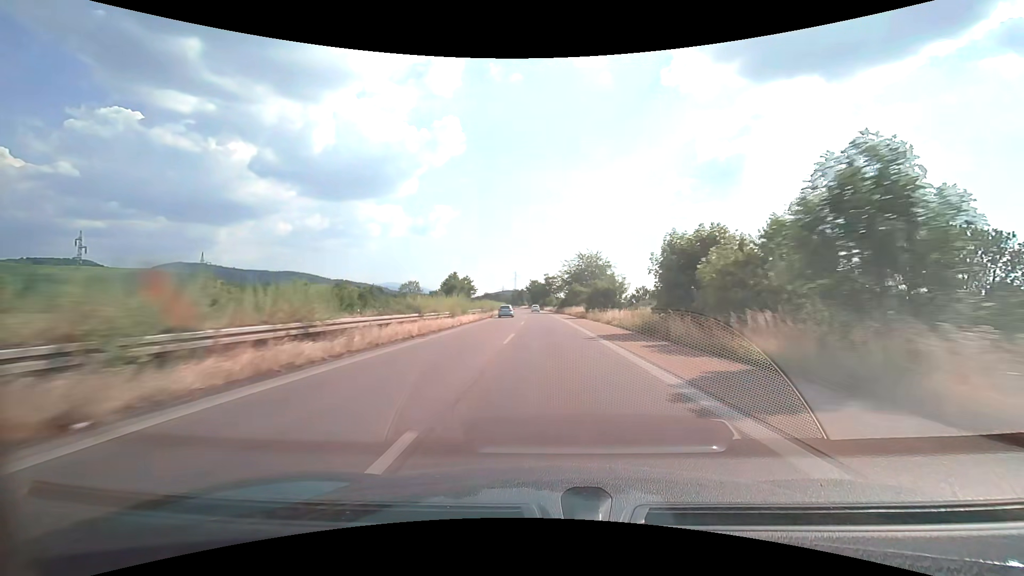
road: trunk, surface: asphalt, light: Day
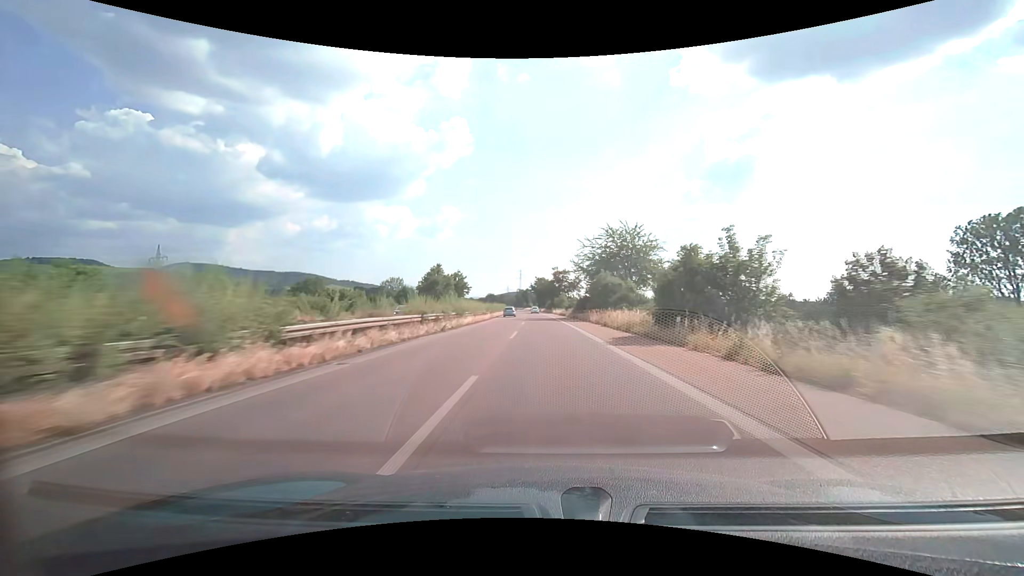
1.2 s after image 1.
(-0.3, +31.7) m; -1°
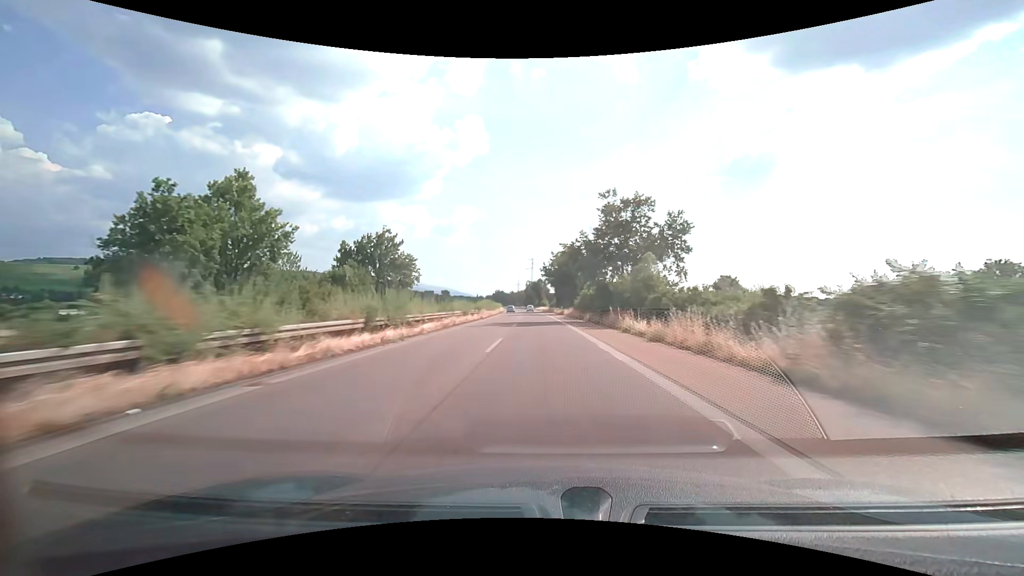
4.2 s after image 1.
(-1.2, +79.5) m; -2°
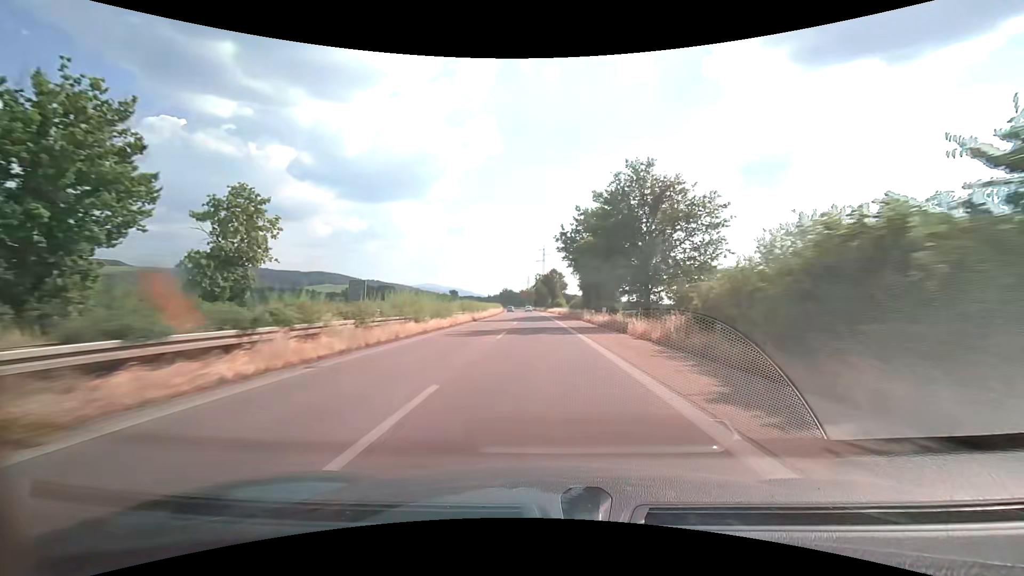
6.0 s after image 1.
(-0.6, +47.8) m; -1°
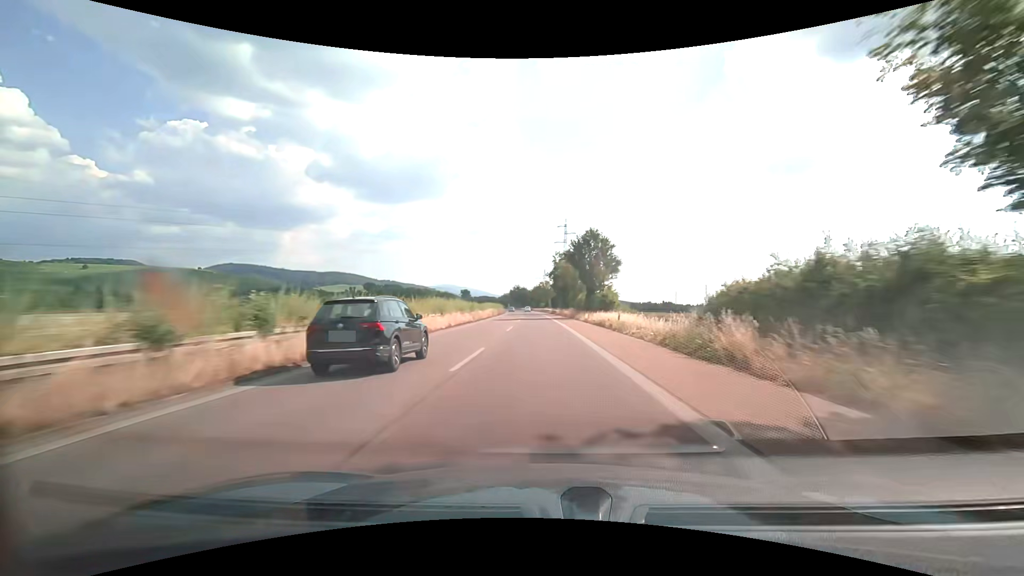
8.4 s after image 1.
(-1.2, +64.3) m; -2°
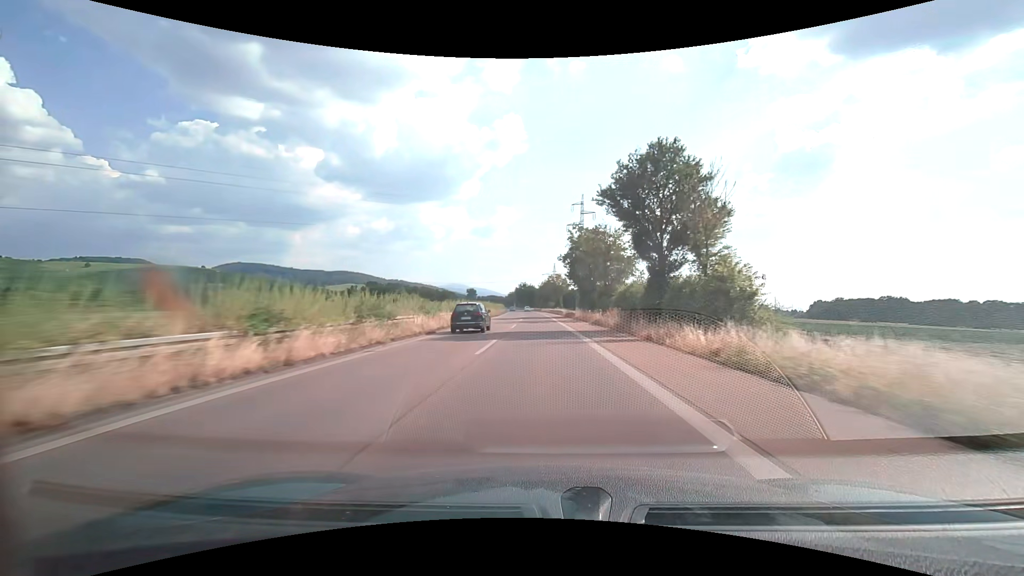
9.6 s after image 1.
(-0.3, +32.4) m; -1°
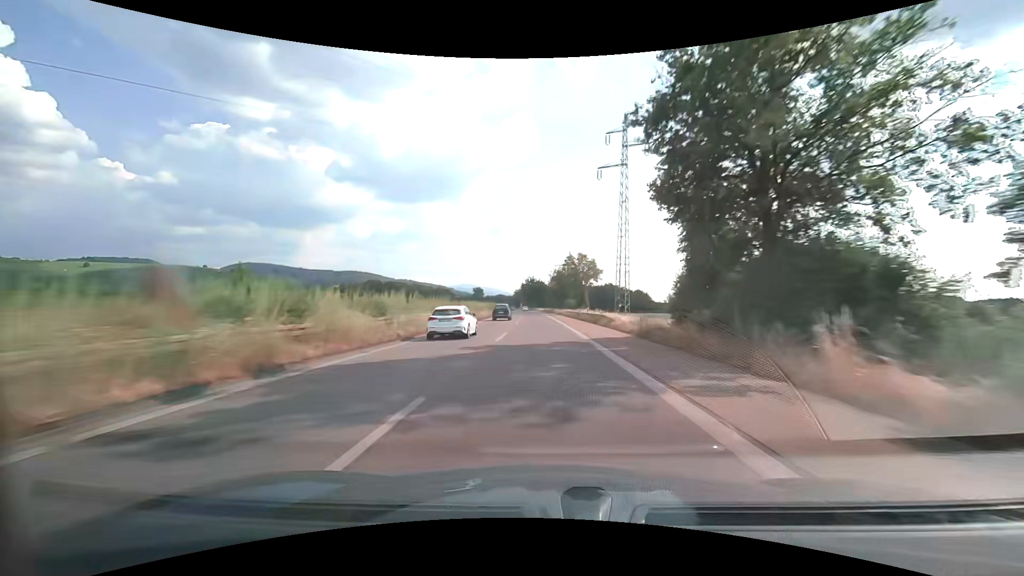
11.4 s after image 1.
(-0.6, +48.9) m; -1°
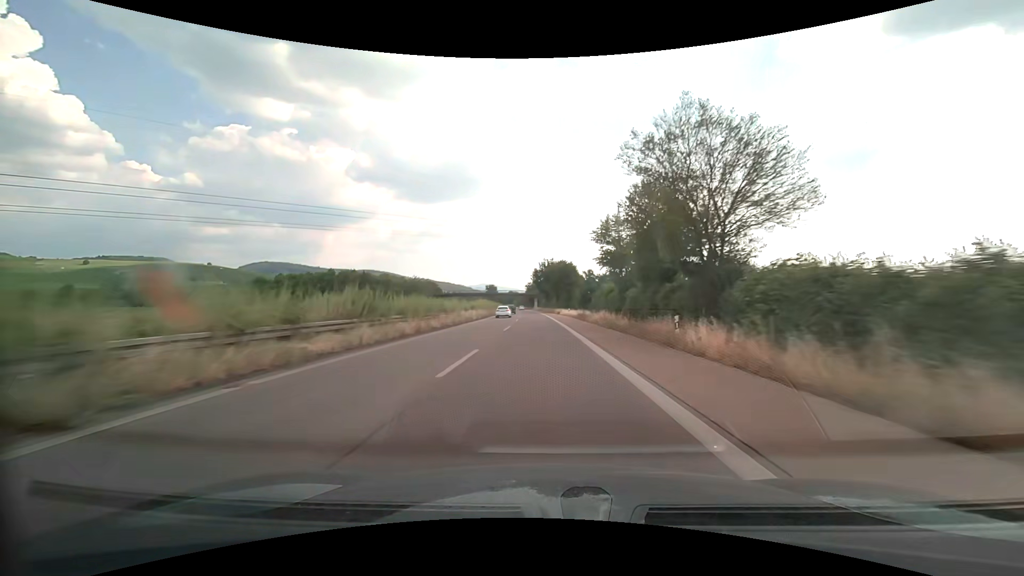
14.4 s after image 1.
(-1.4, +82.2) m; -2°
(0, +10) (0, +20) (0, +30) (0, +40) (-1, +50) (-1, +60) (-1, +70) (-2, +80) (-2, +90) (-3, +100) m
